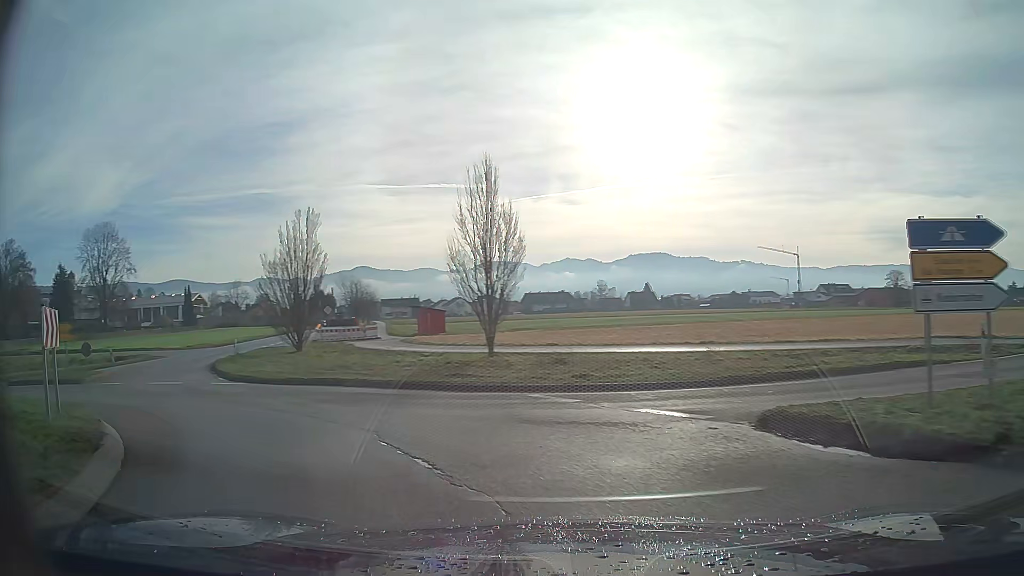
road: primary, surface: asphalt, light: Day
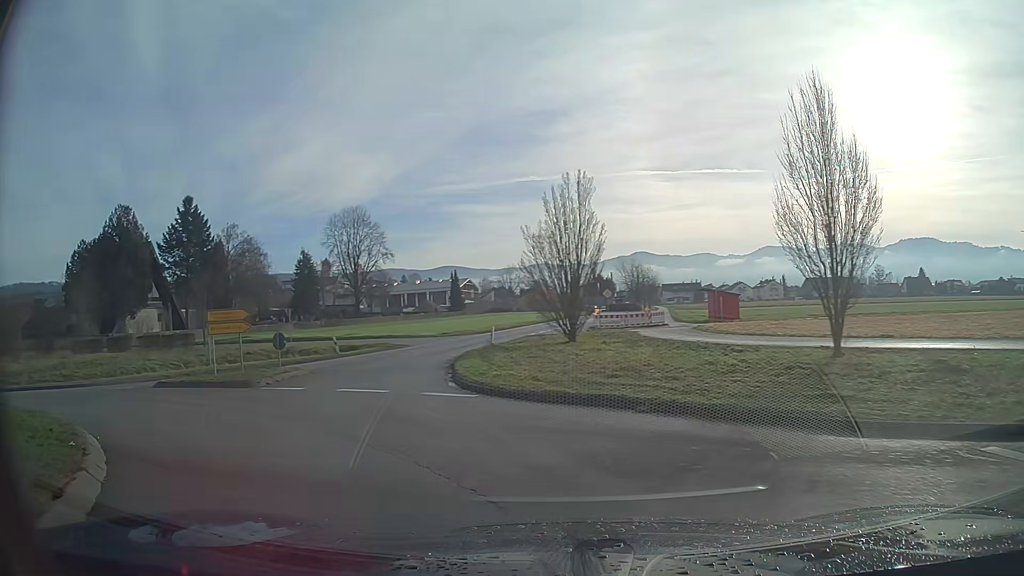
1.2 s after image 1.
(-1.3, +6.3) m; -22°
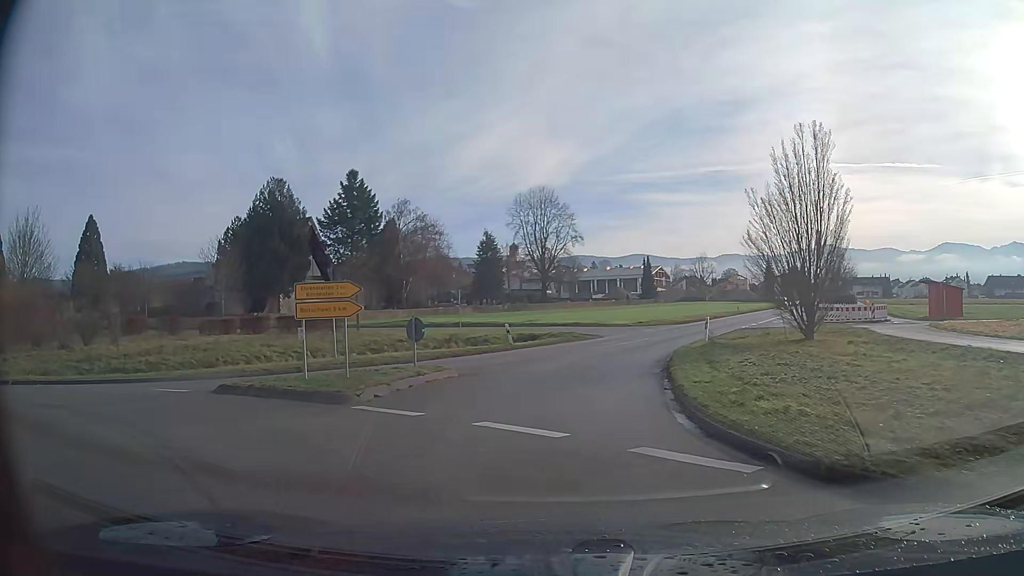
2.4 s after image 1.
(-0.9, +6.9) m; -12°
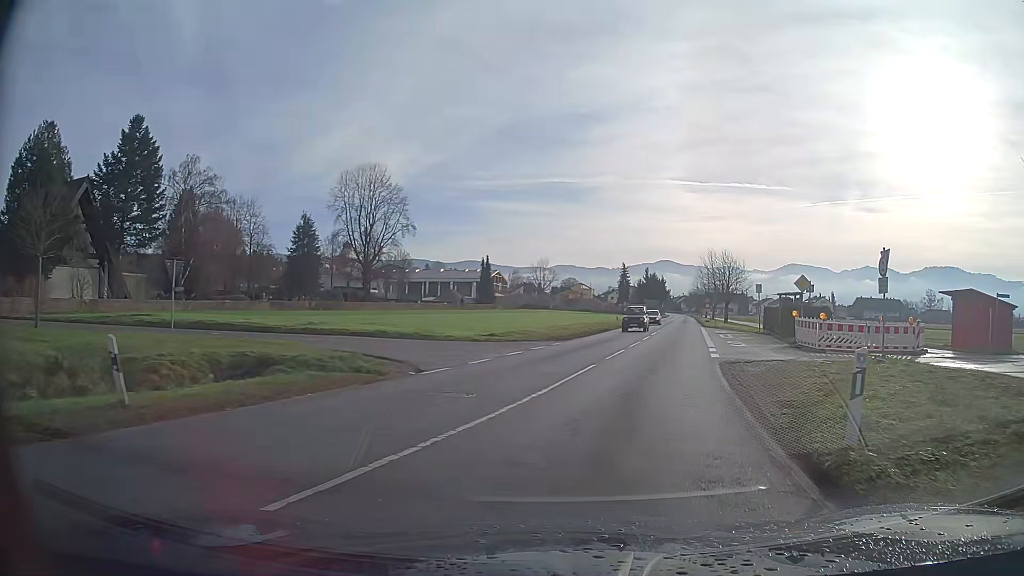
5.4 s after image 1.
(+2.1, +20.7) m; +18°
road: secondary
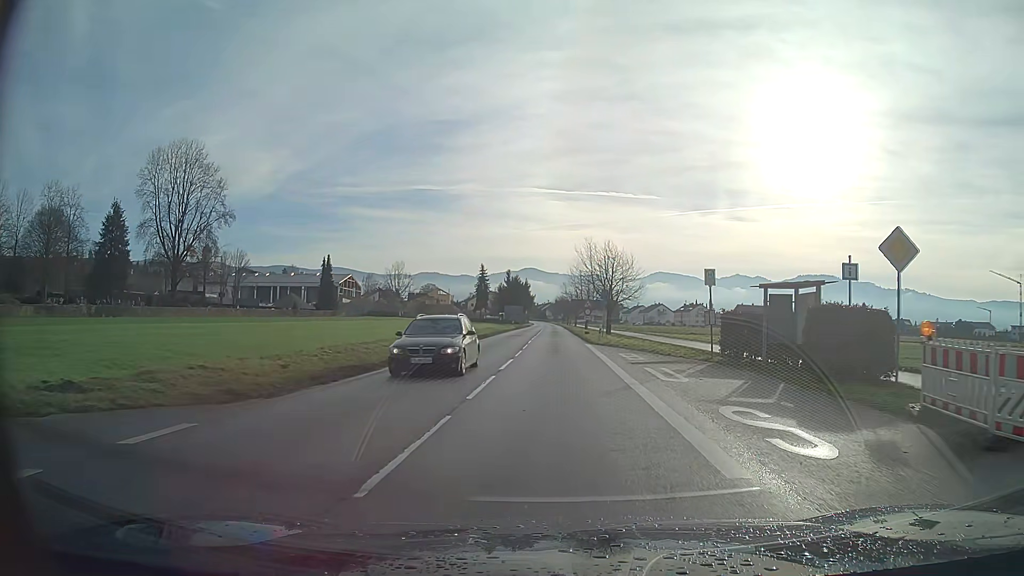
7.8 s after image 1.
(+2.2, +19.8) m; +9°
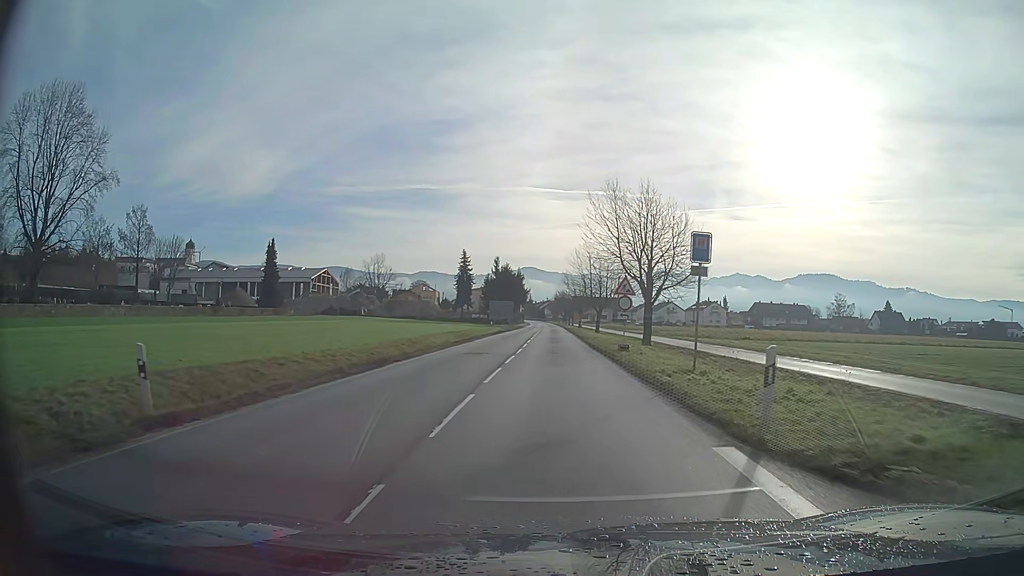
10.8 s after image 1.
(0.0, +29.2) m; 0°
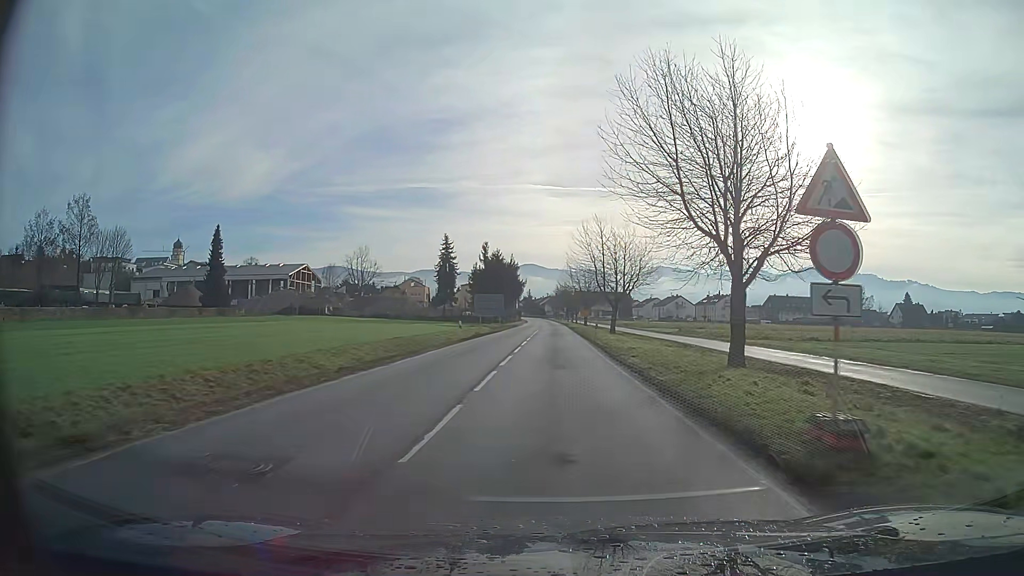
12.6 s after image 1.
(0.0, +19.9) m; 0°
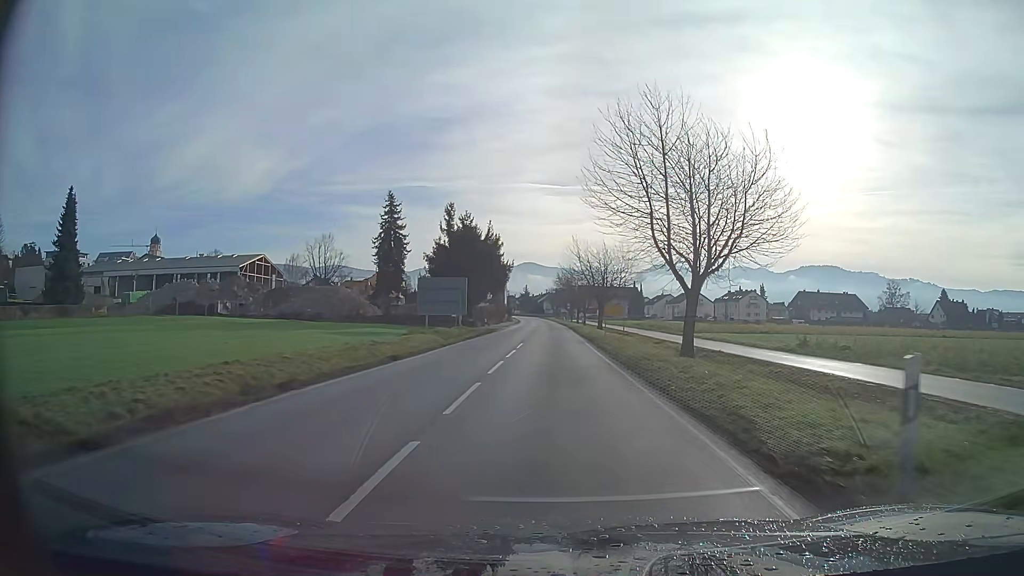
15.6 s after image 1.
(0.0, +33.9) m; 0°
